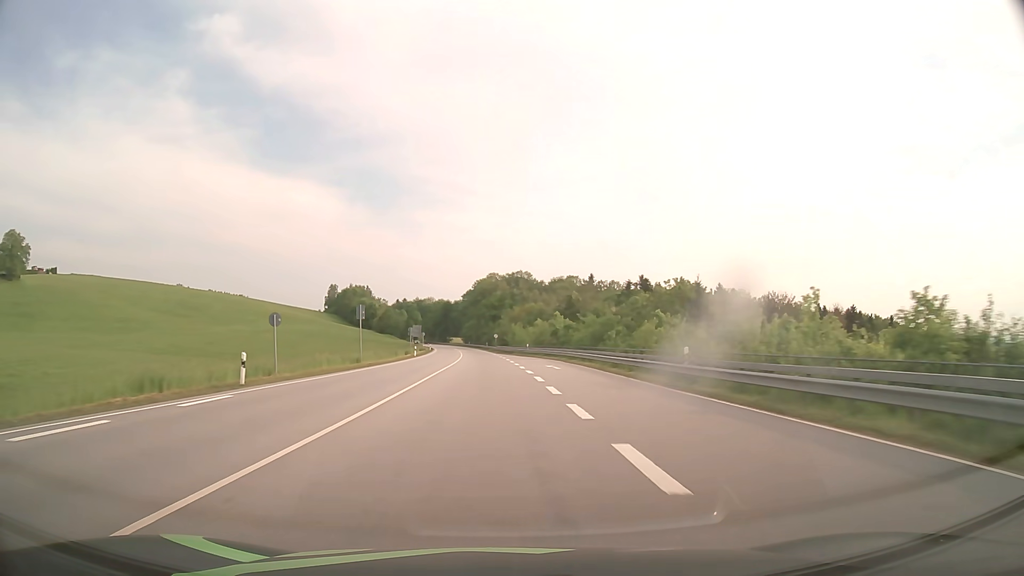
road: primary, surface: asphalt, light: Day
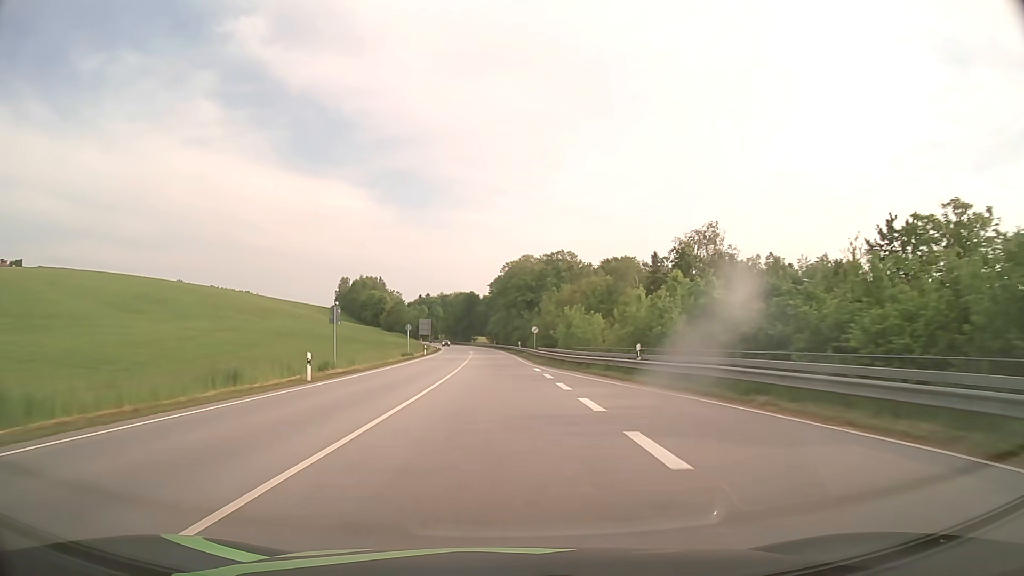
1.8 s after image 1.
(-1.3, +47.1) m; -3°
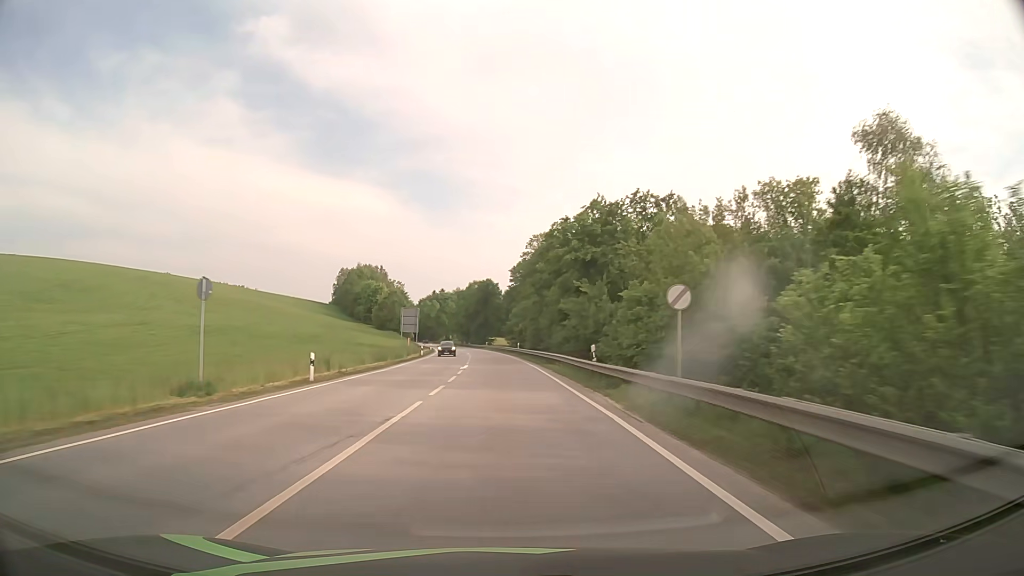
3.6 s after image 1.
(-0.8, +47.5) m; -2°
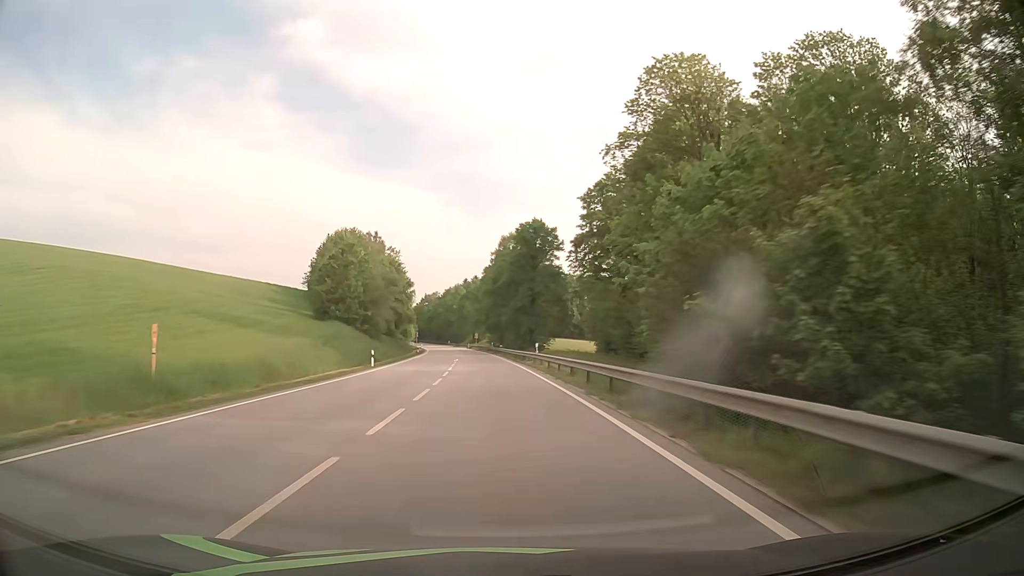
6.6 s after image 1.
(-2.5, +79.8) m; -4°
(0, +10) (0, +20) (-1, +30) (-1, +40) (-1, +50) (-2, +60) (-3, +70) (-4, +80) (-5, +90) (-6, +100) m
